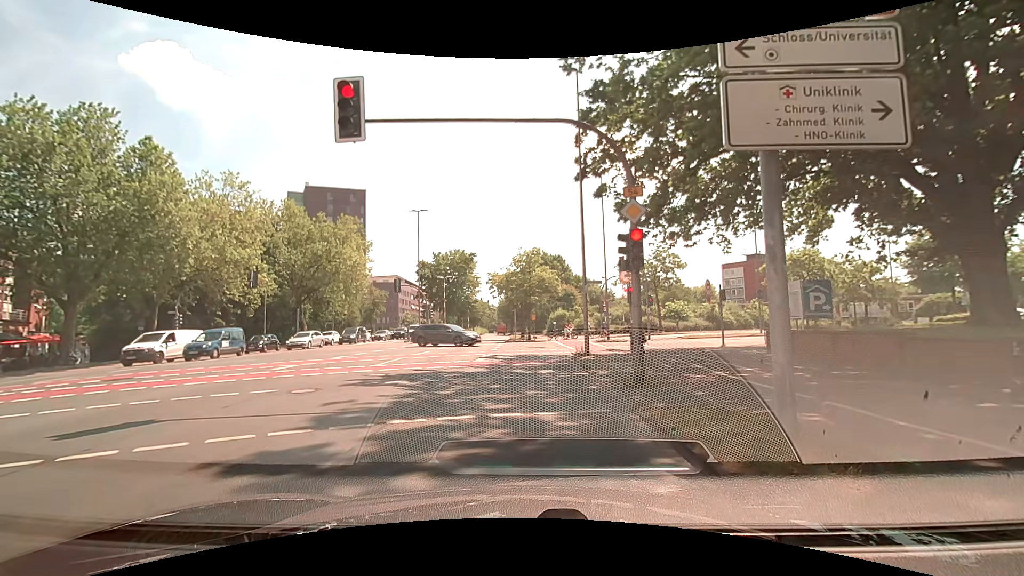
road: primary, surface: asphalt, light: Day
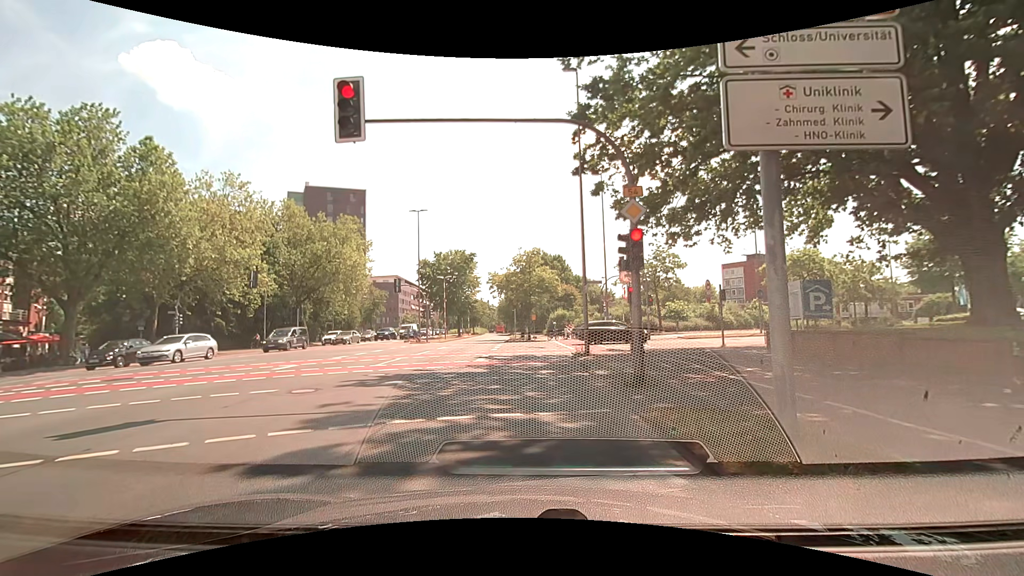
(0.0, 0.0) m; 0°
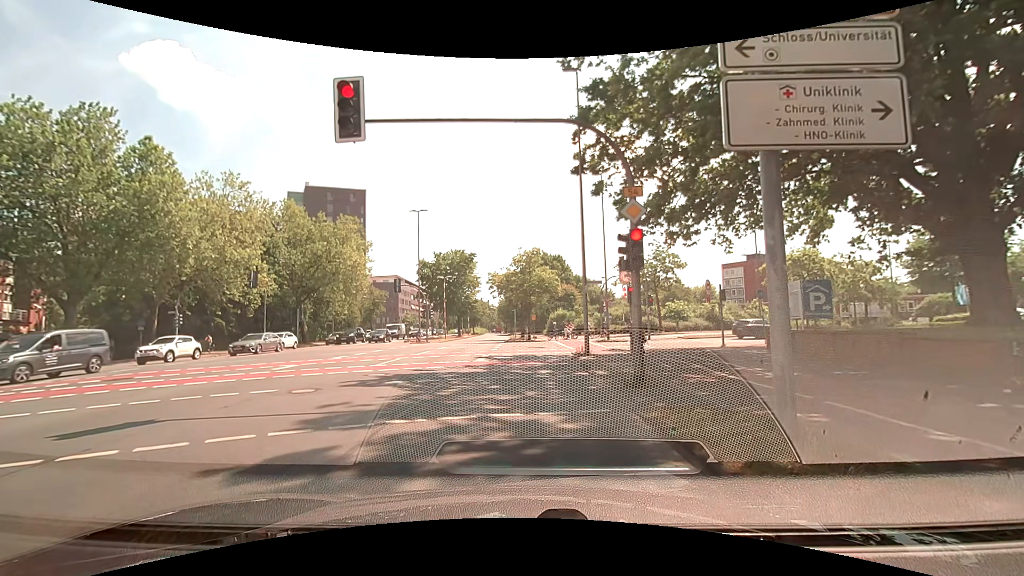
(0.0, 0.0) m; 0°
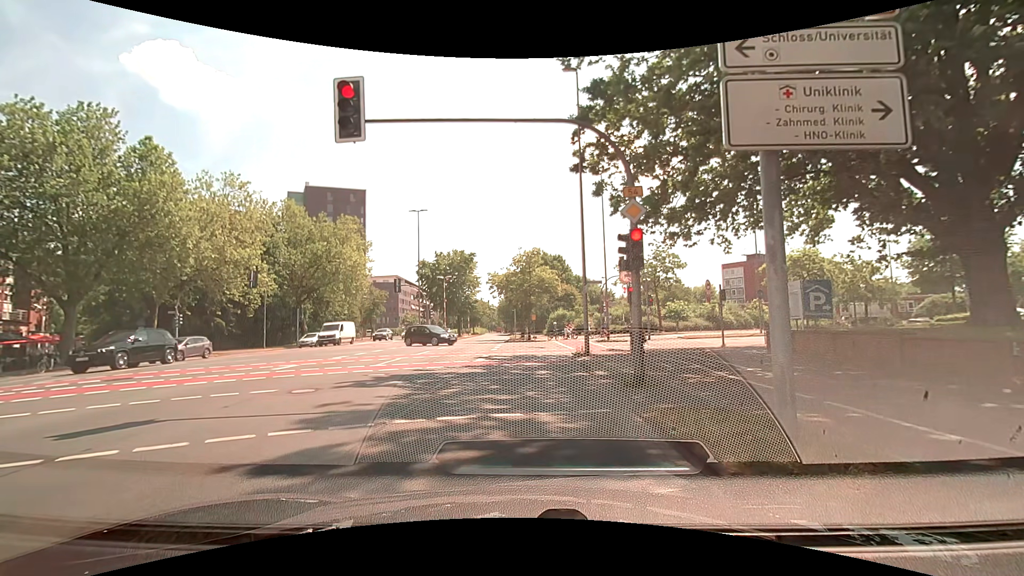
(0.0, 0.0) m; 0°
